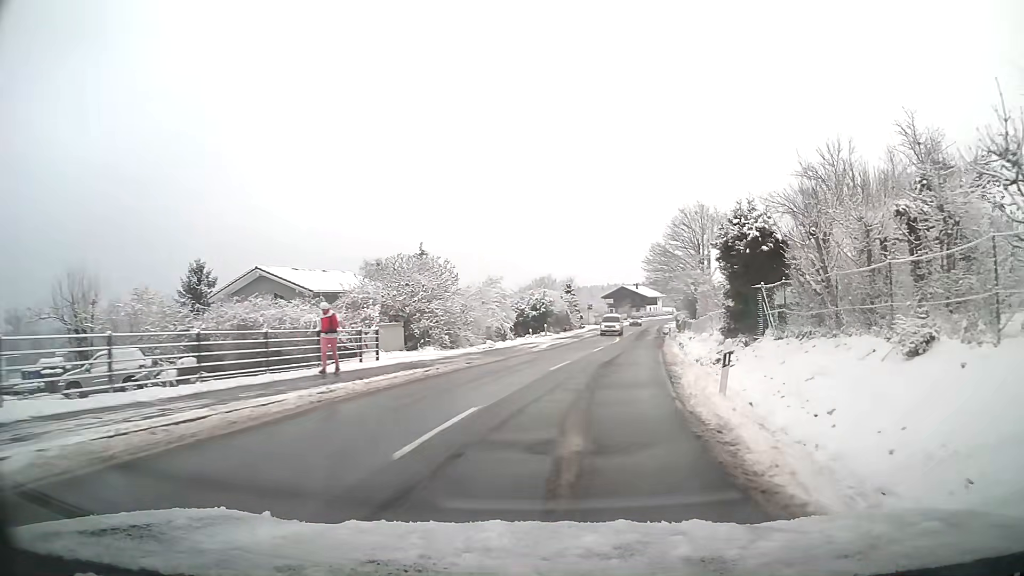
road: tertiary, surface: asphalt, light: Day
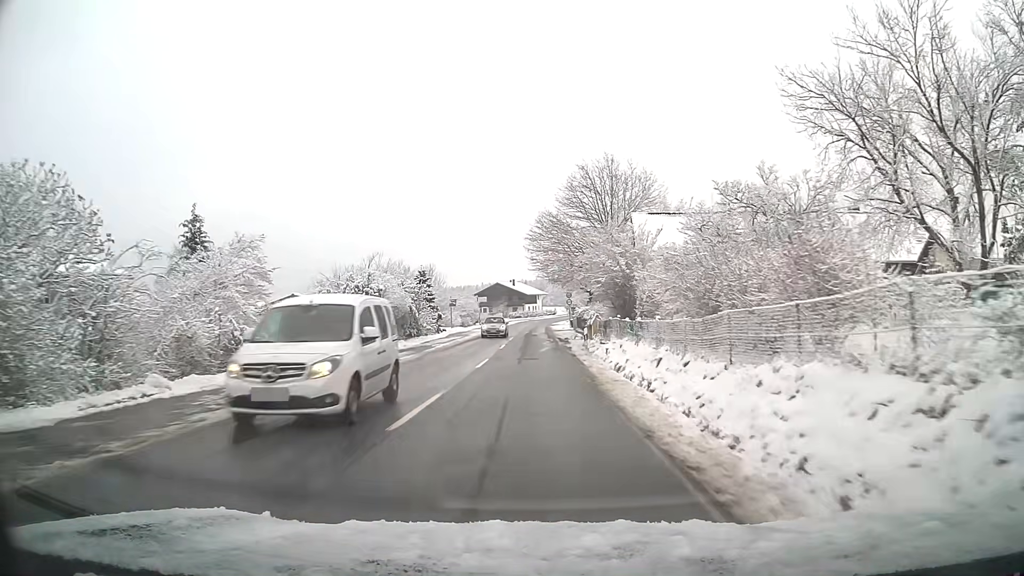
(+2.2, +22.0) m; +8°
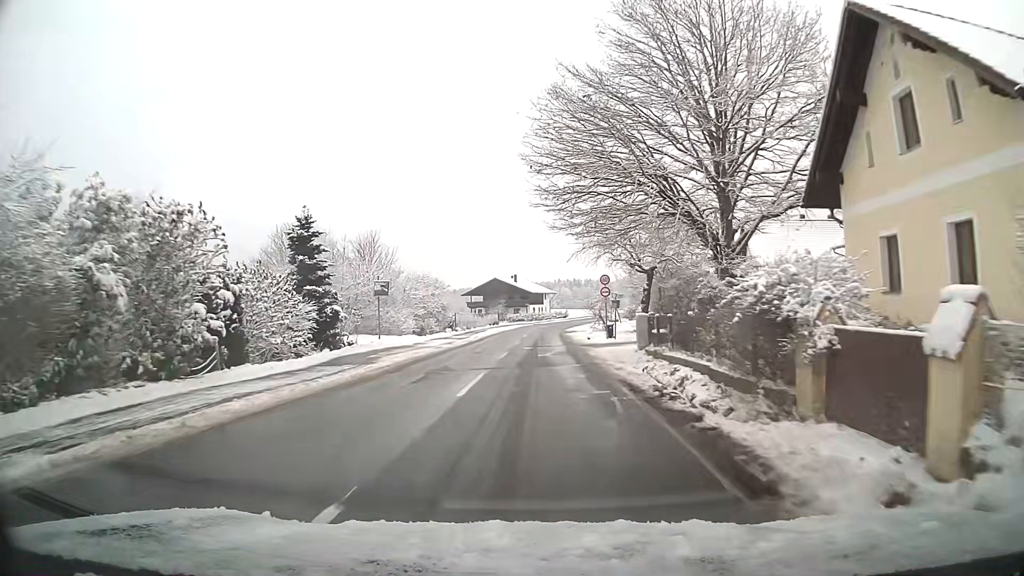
(0.0, +31.1) m; 0°
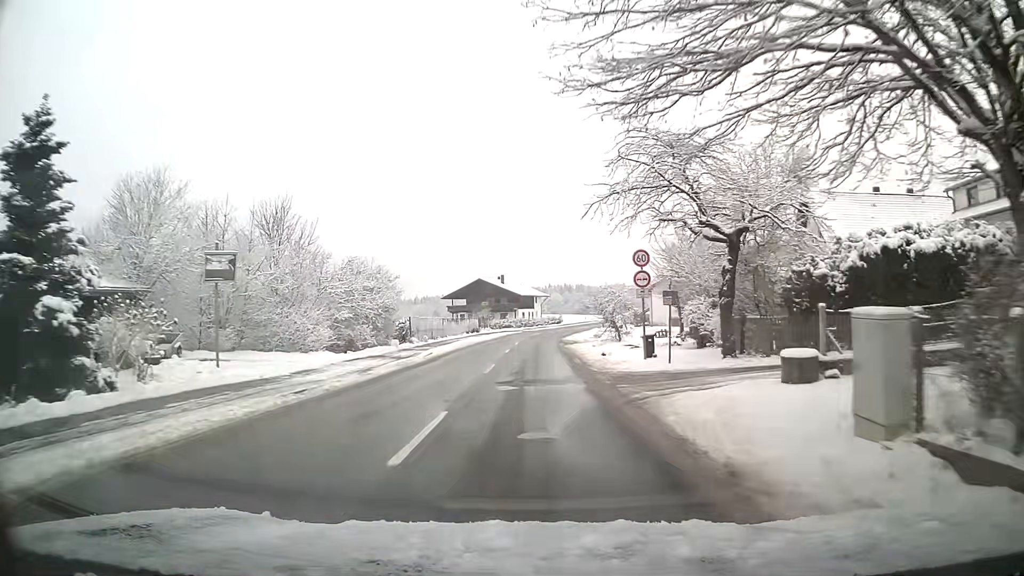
(+0.1, +16.2) m; 0°
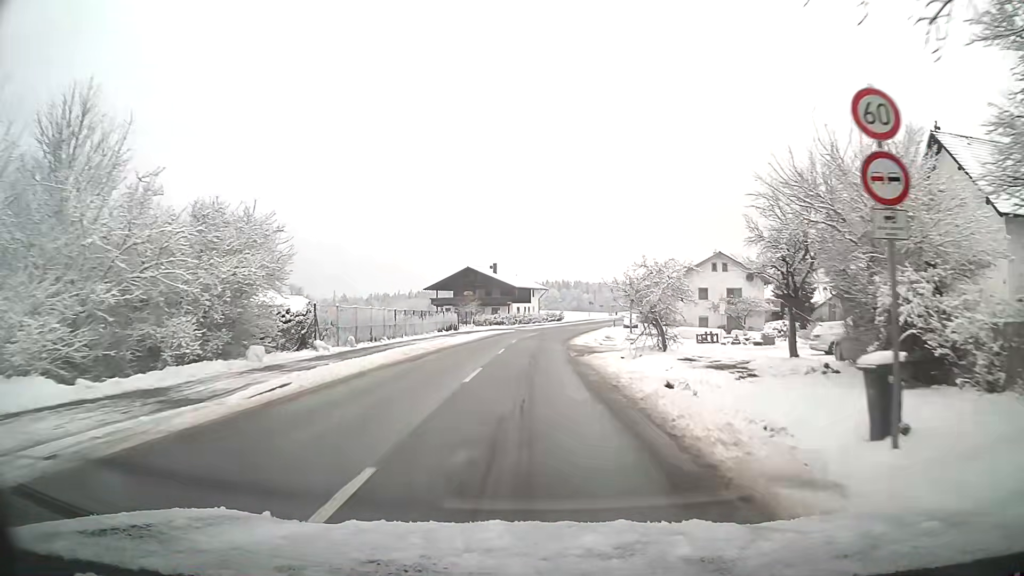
(+0.1, +16.5) m; +1°
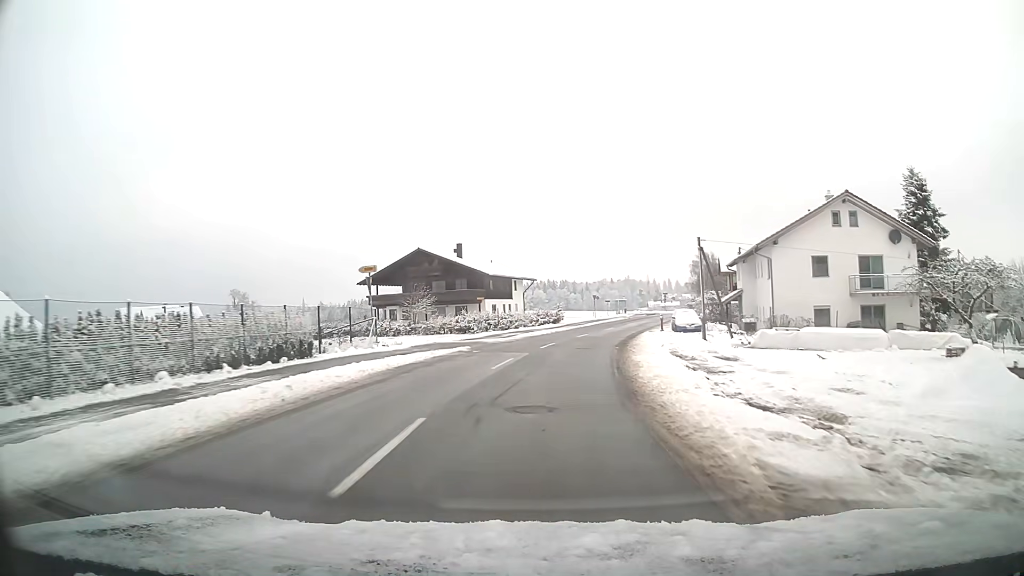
(+0.2, +33.4) m; +2°
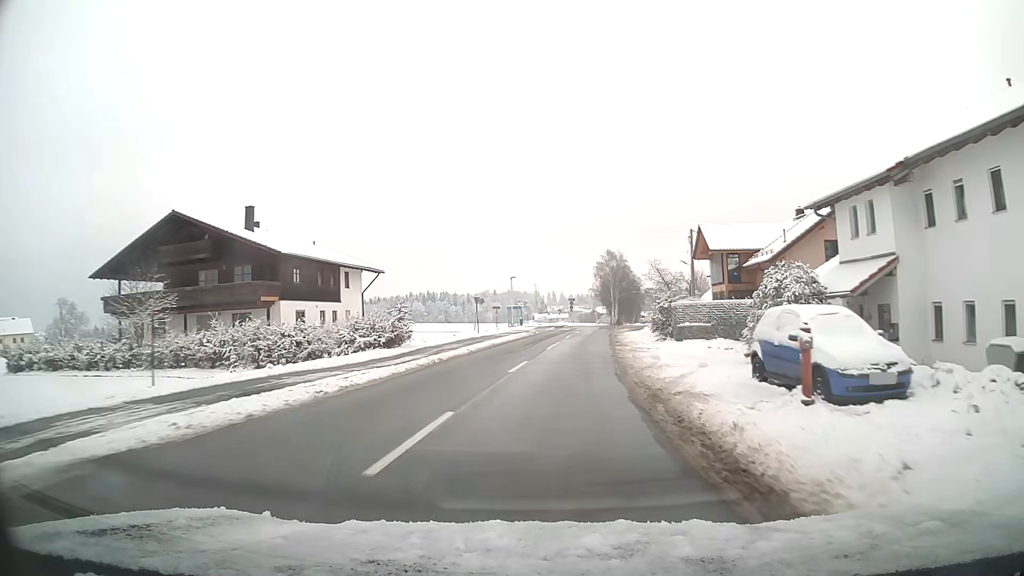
(+2.7, +32.7) m; +10°
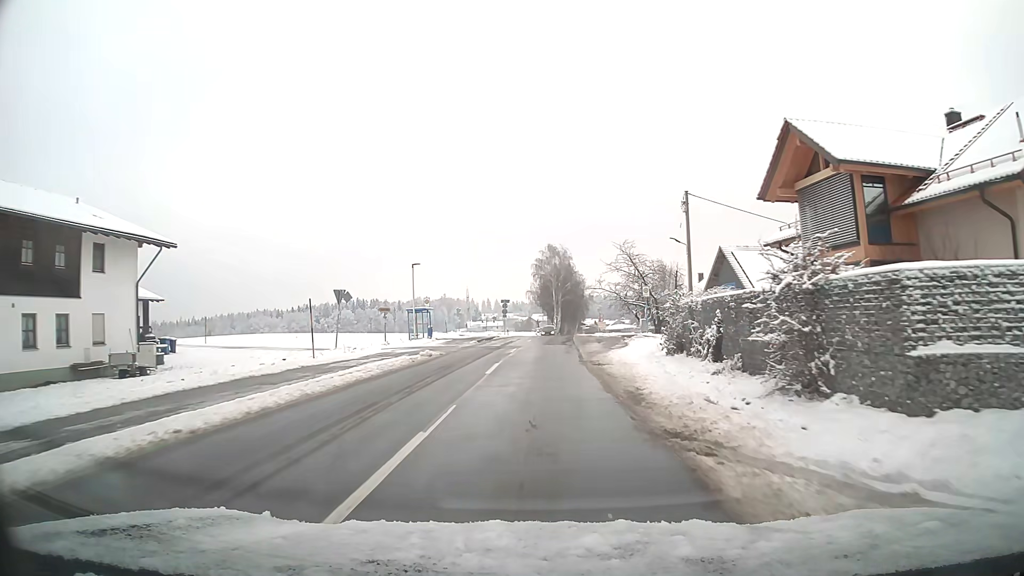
(+1.3, +24.4) m; +5°
(0, +10) (0, +20) (+1, +30) (+1, +40) (+1, +50) (+2, +60) (+3, +70) (+3, +80) (+5, +90) (+6, +100) m
